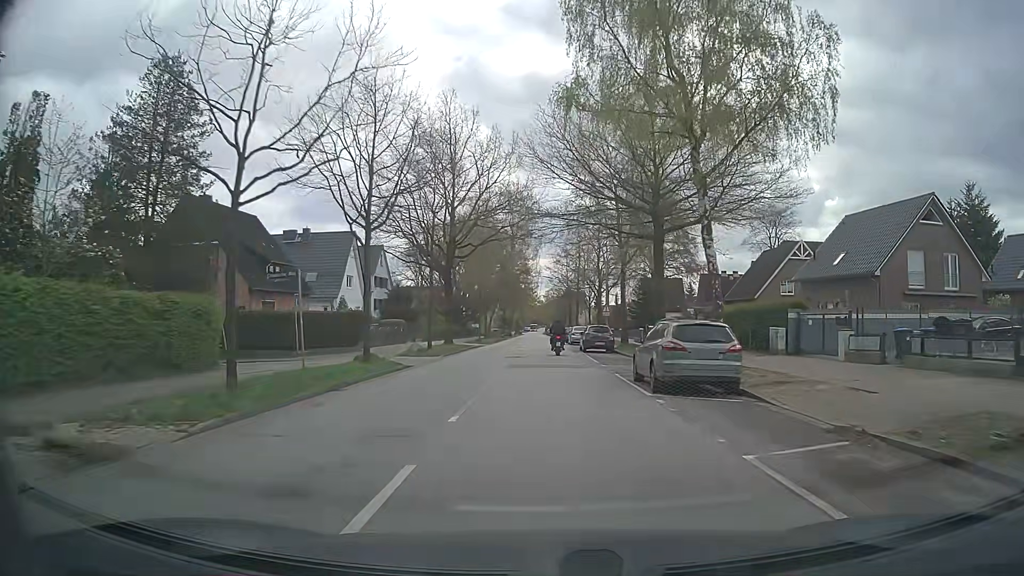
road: secondary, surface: asphalt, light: Day
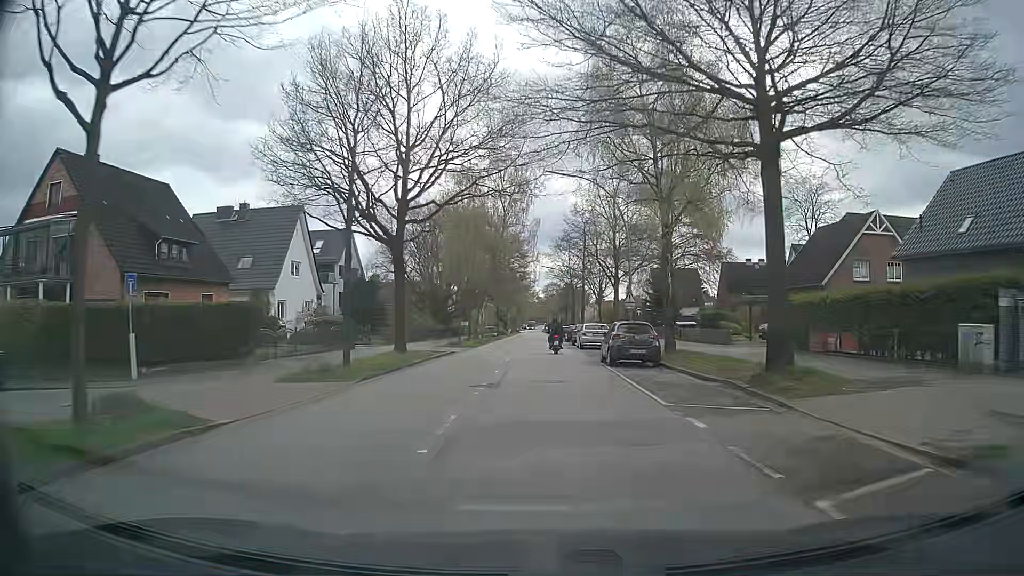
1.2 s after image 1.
(+0.1, +14.4) m; 0°
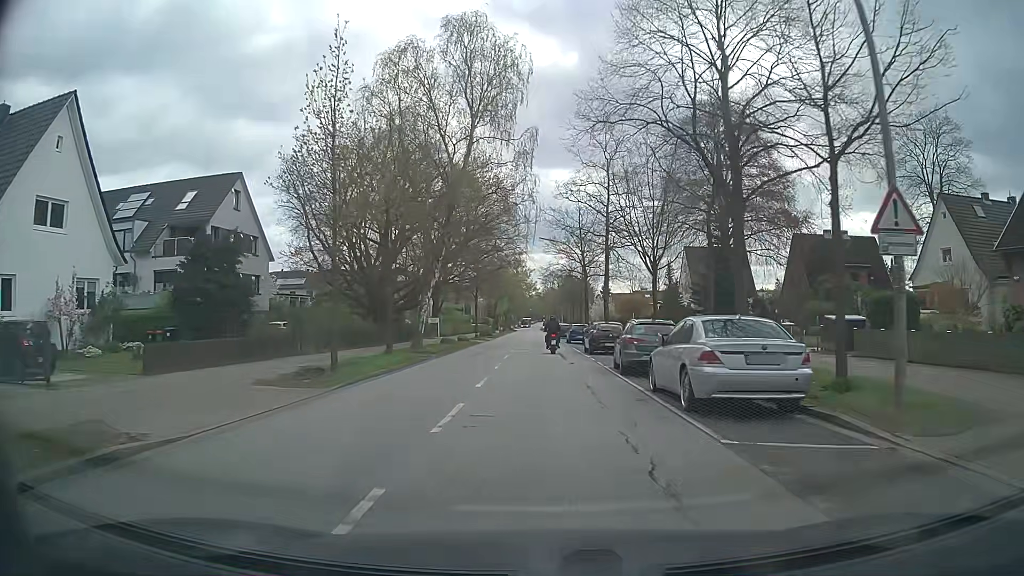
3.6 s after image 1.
(+0.1, +28.7) m; +1°
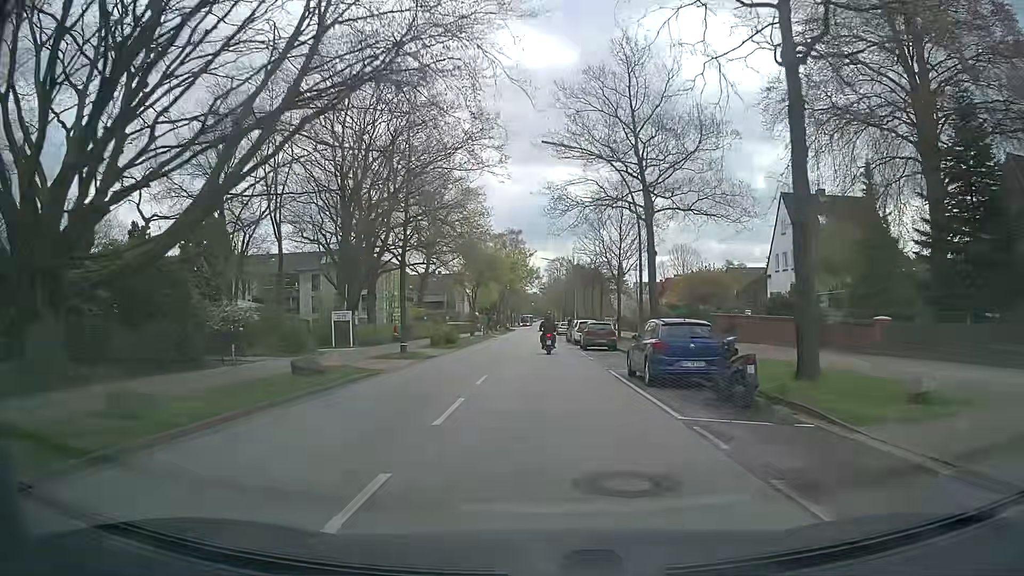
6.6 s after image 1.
(-0.3, +35.5) m; -1°
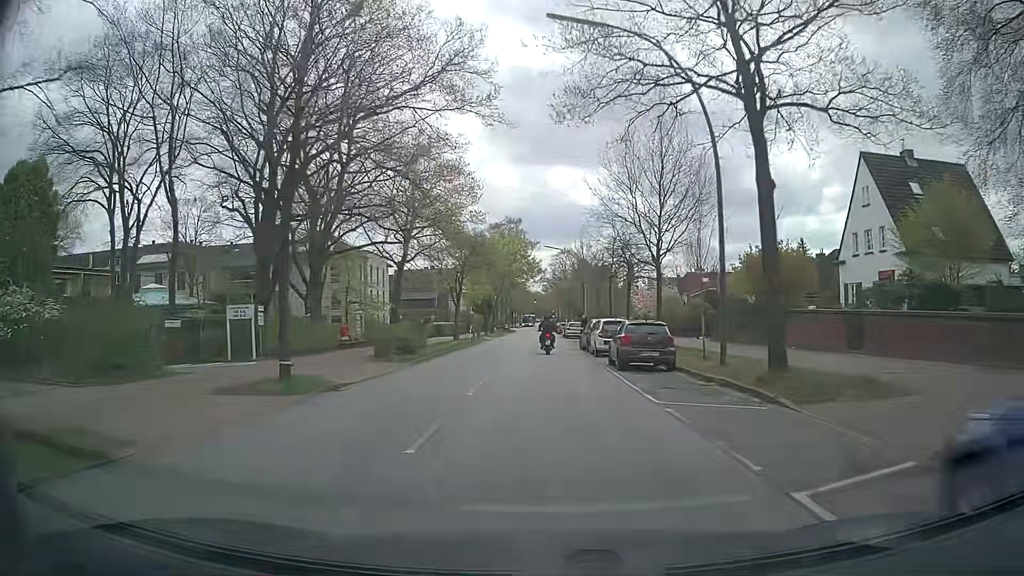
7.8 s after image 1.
(+0.1, +14.0) m; +1°
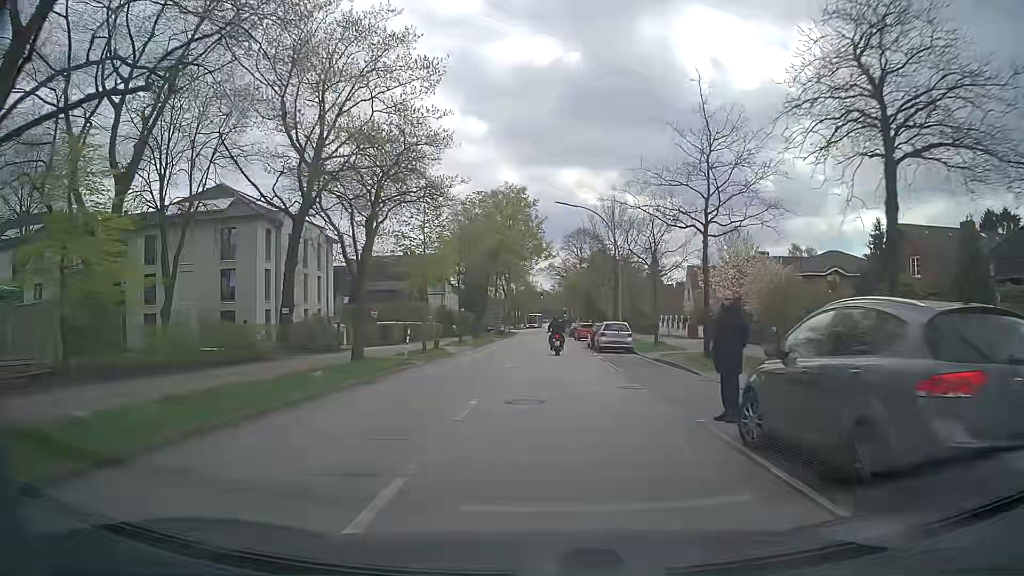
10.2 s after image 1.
(-0.3, +27.7) m; -1°
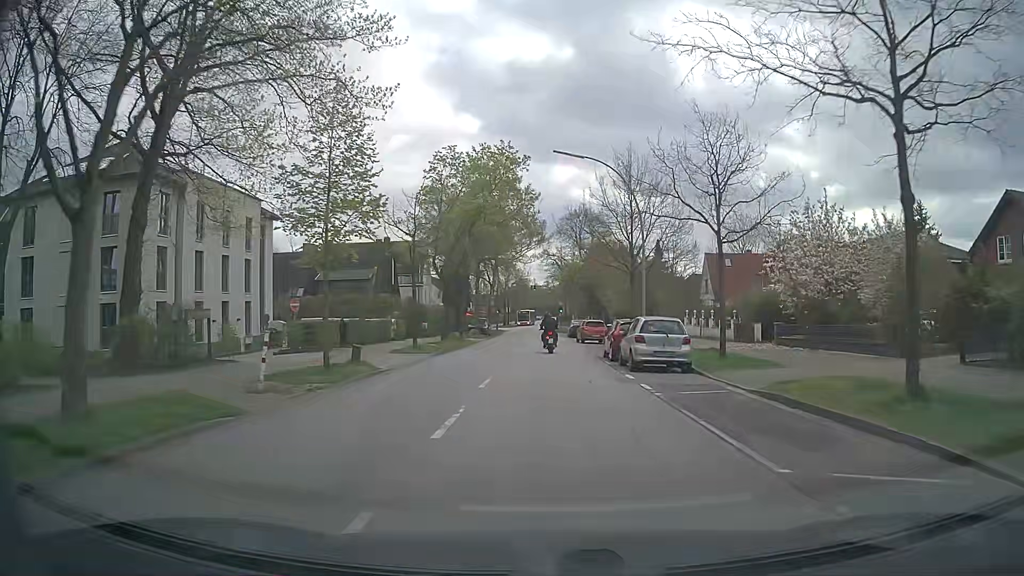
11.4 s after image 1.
(0.0, +13.7) m; +1°
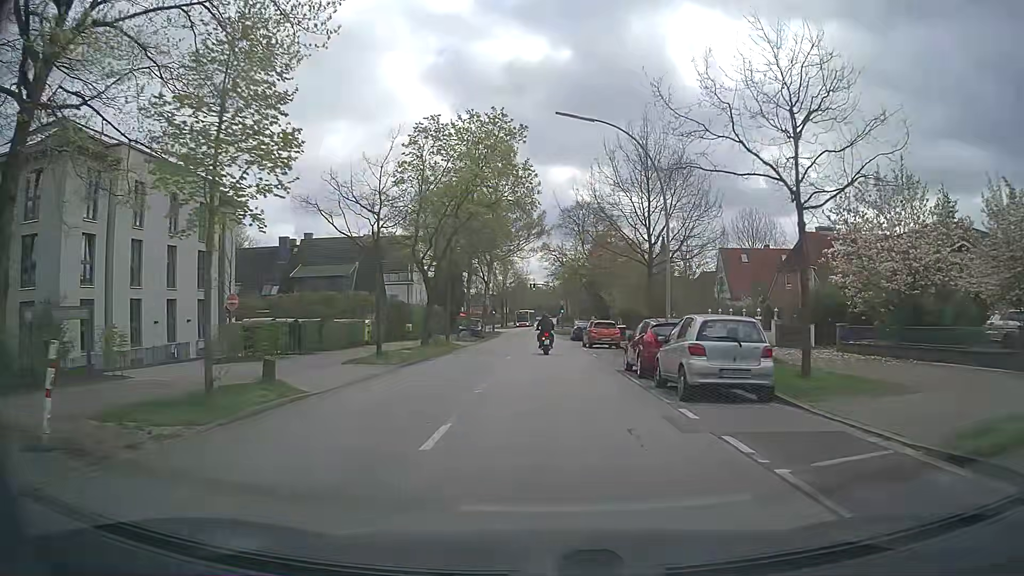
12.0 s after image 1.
(-0.1, +6.7) m; -1°
